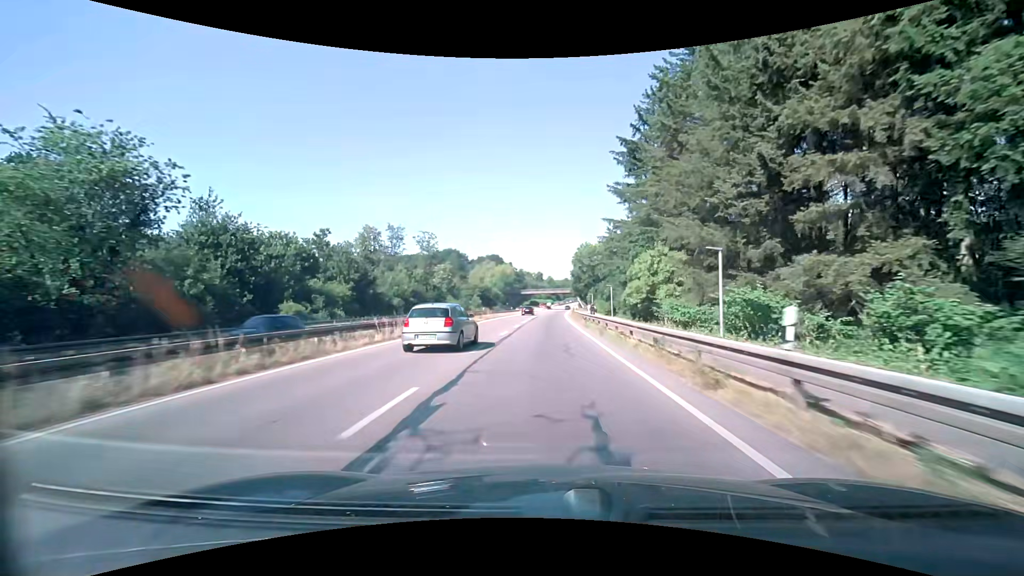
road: trunk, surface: asphalt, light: Day
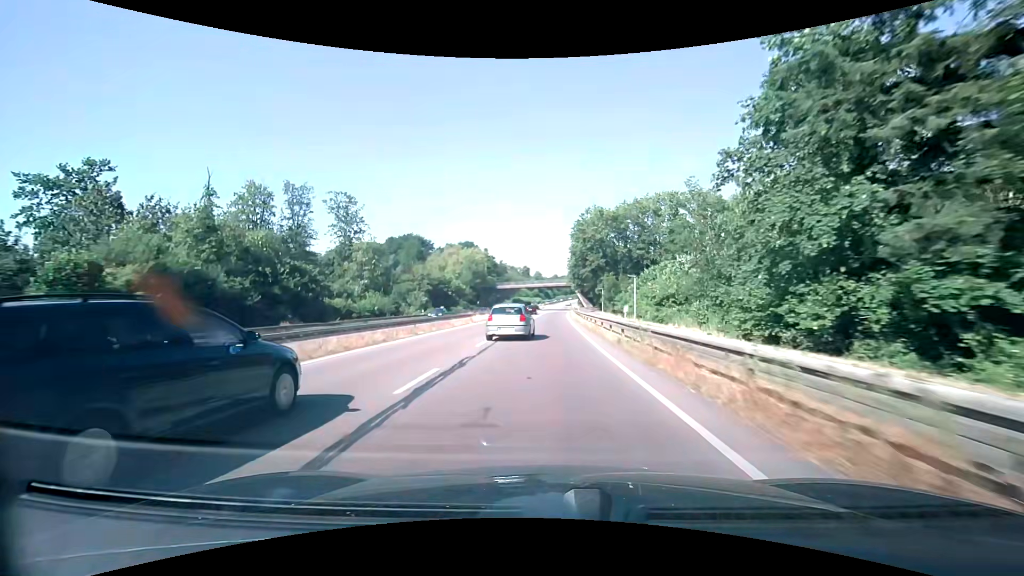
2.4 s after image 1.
(+0.8, +51.2) m; +1°
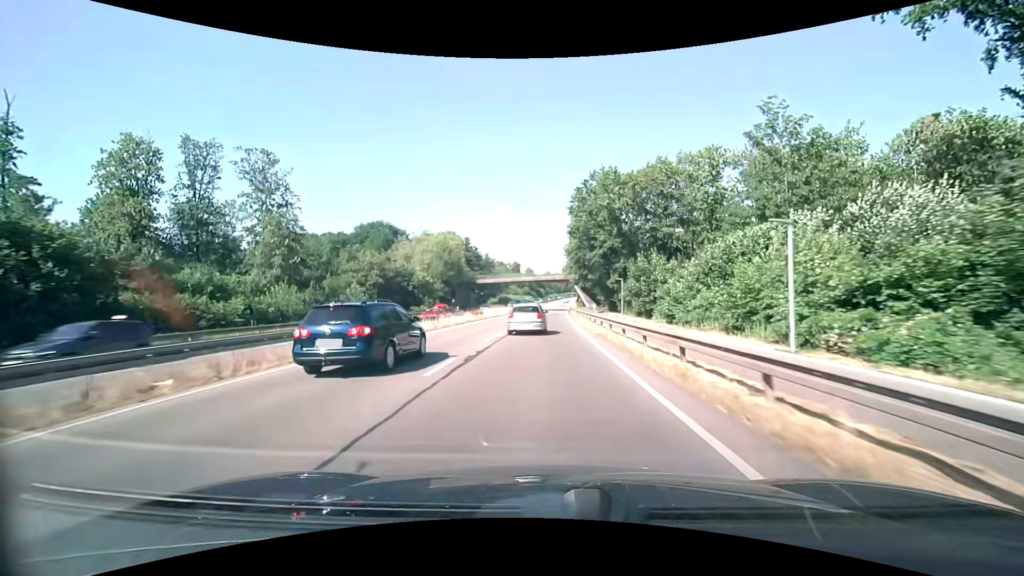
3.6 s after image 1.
(+0.2, +24.8) m; +1°
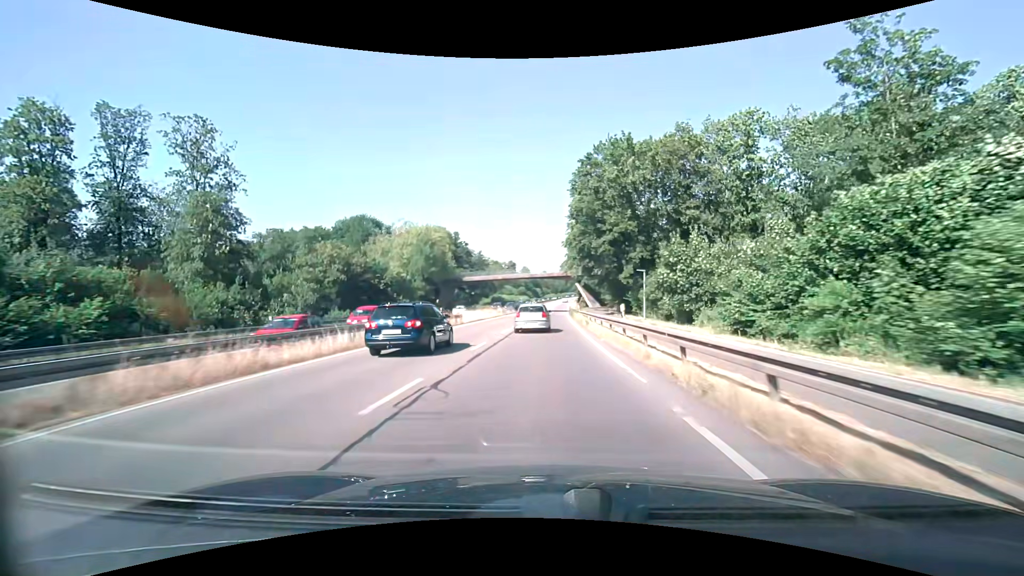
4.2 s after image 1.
(0.0, +12.2) m; 0°
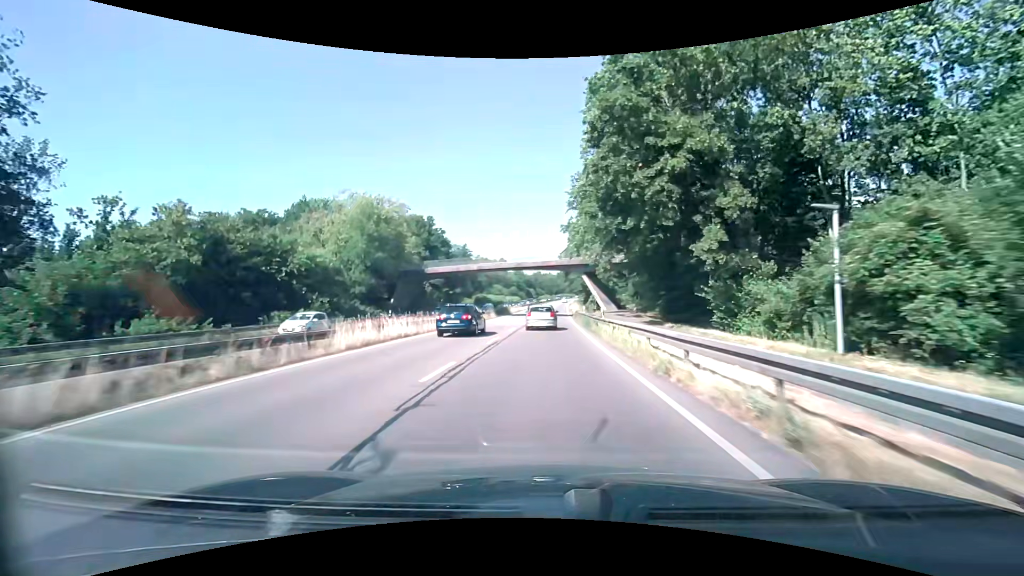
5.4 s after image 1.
(+0.1, +24.3) m; 0°
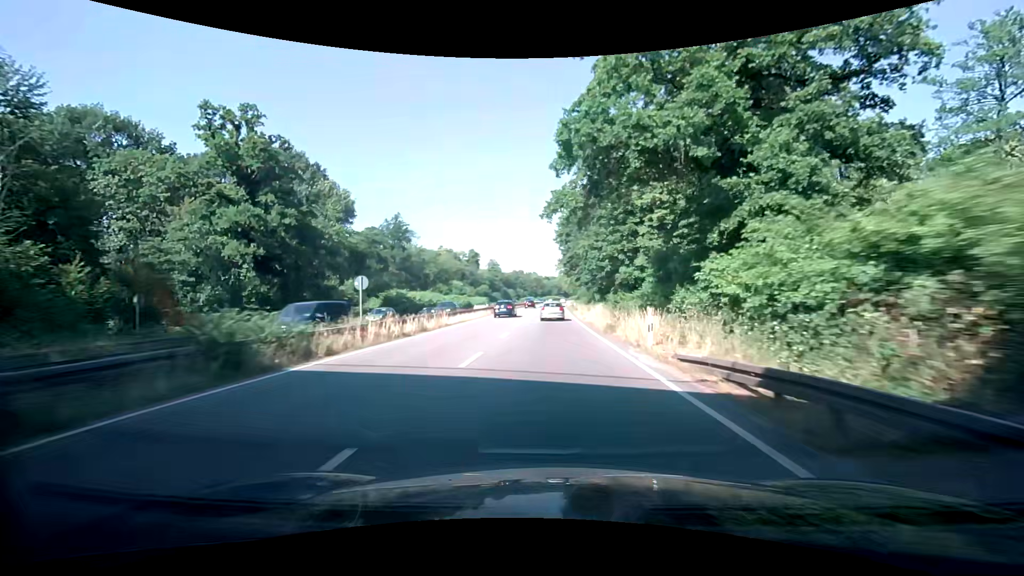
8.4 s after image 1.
(+1.0, +61.1) m; +3°
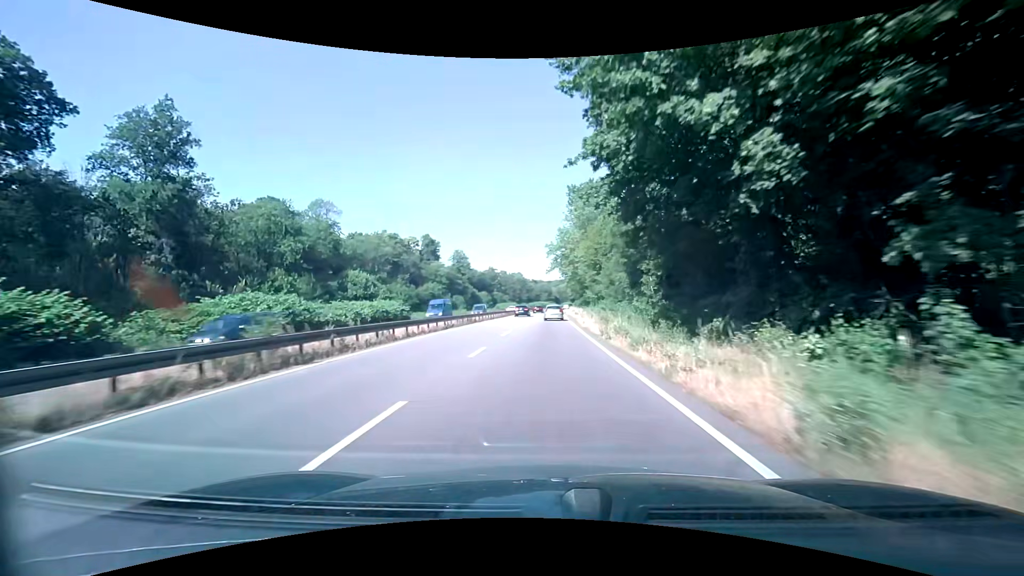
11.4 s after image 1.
(-0.2, +60.9) m; 0°
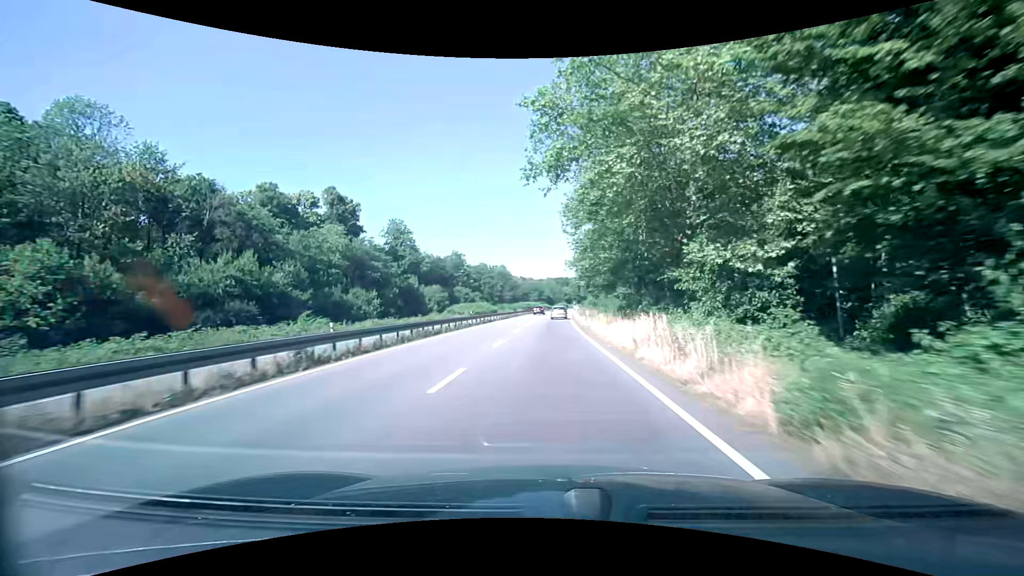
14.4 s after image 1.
(+0.9, +59.3) m; +1°
(0, +10) (0, +20) (0, +30) (0, +40) (+1, +50) (+1, +60) (+2, +70) (+2, +80) (+3, +90) (+4, +100) m
